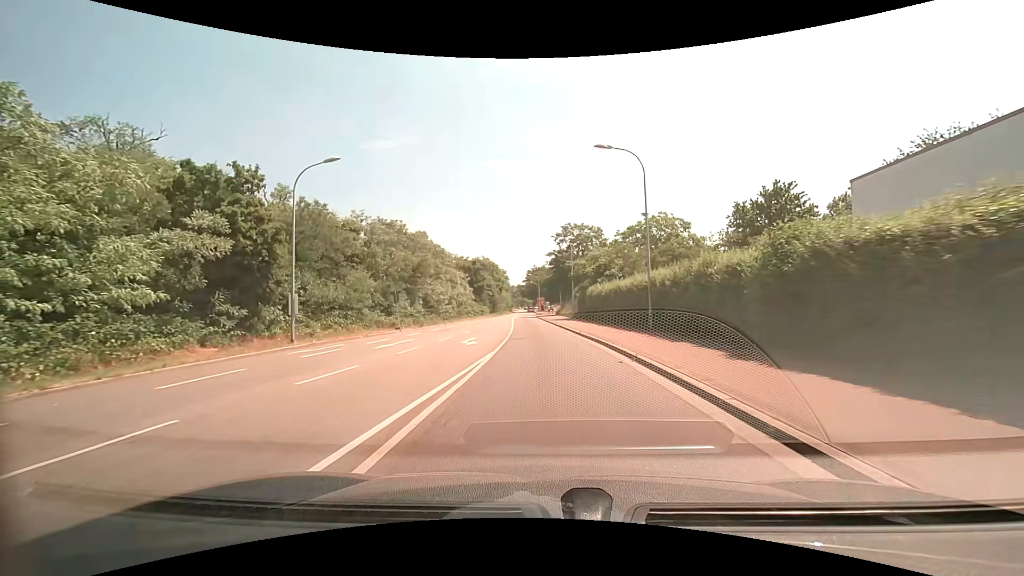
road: secondary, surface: asphalt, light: Day
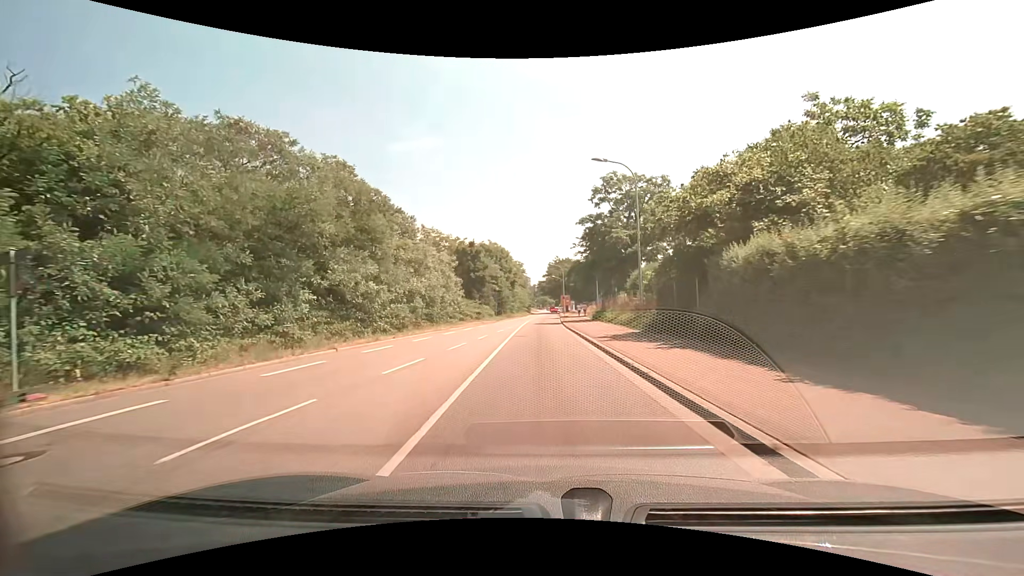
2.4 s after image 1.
(-0.6, +28.9) m; -3°
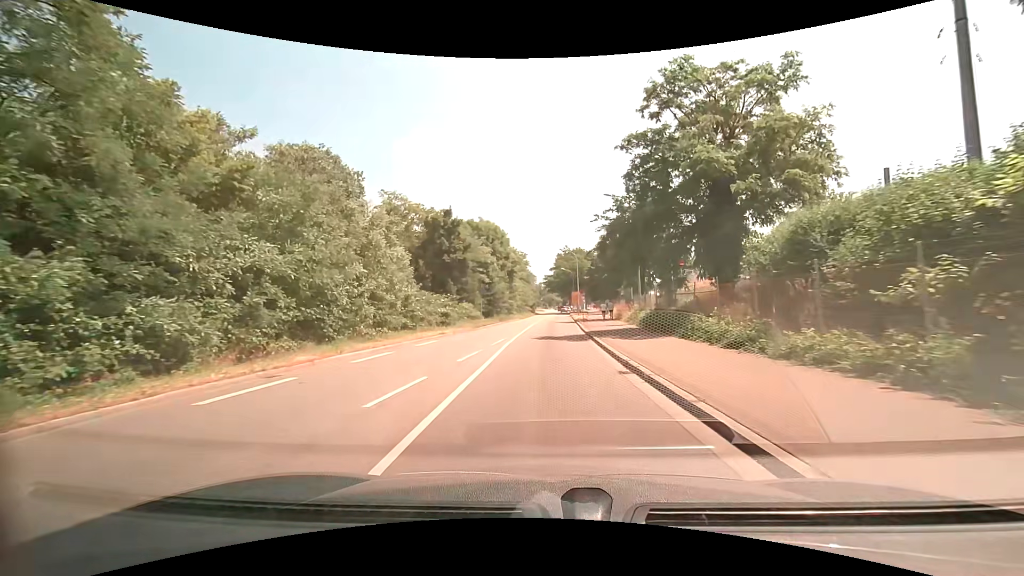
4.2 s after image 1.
(-0.1, +21.8) m; -1°
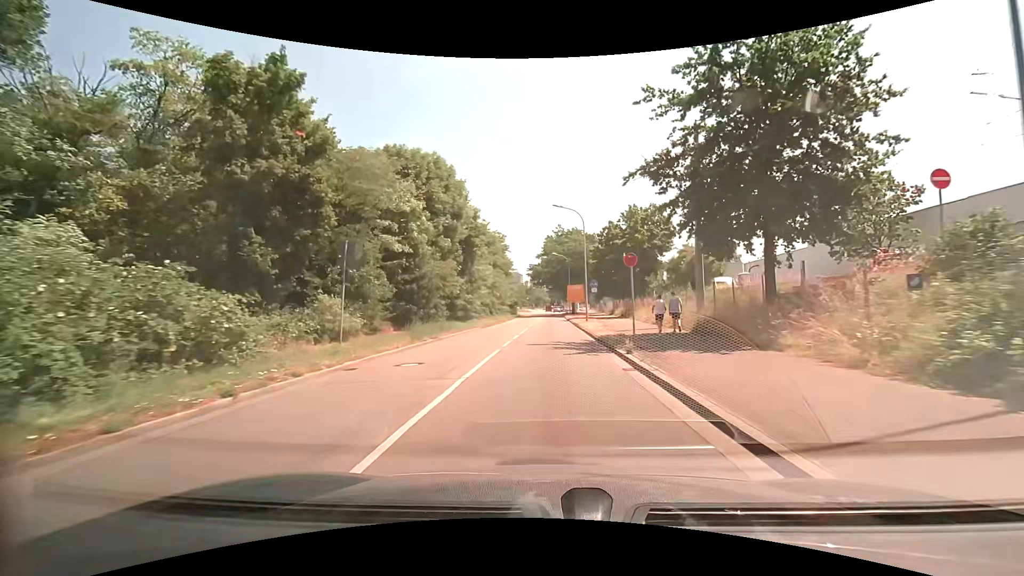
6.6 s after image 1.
(+0.3, +29.3) m; +1°
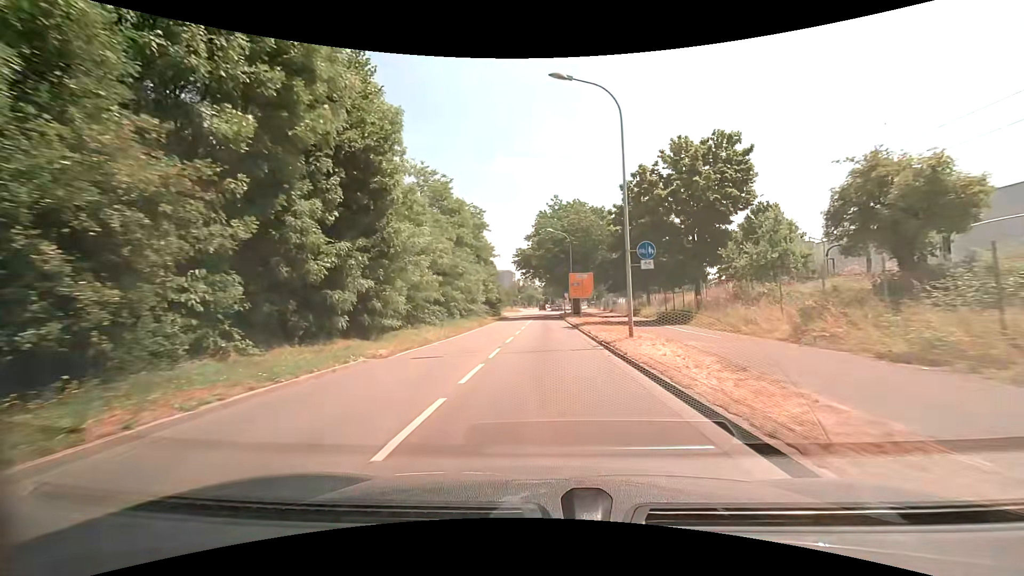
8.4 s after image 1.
(+0.2, +21.9) m; +1°
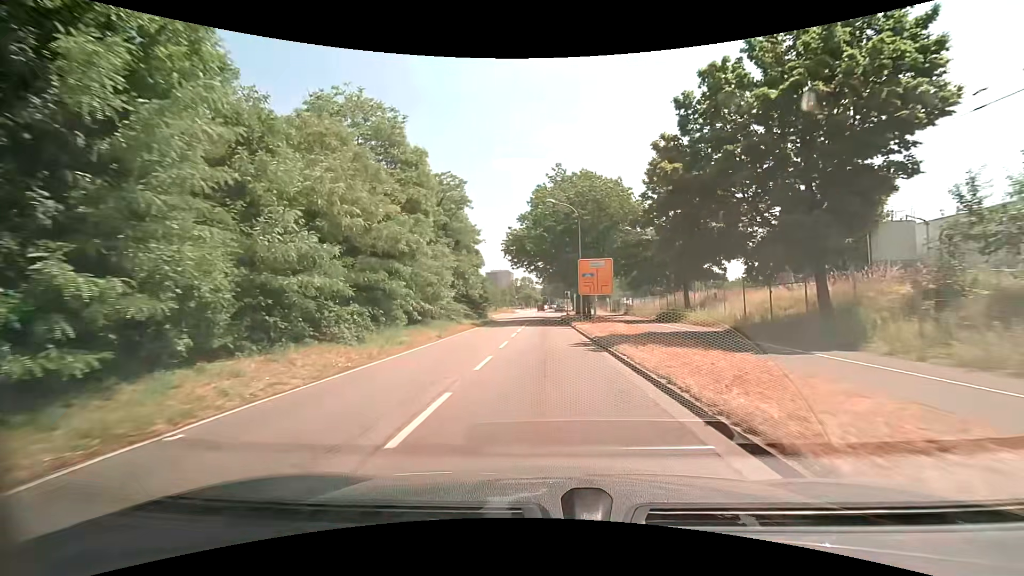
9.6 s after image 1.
(0.0, +14.6) m; 0°
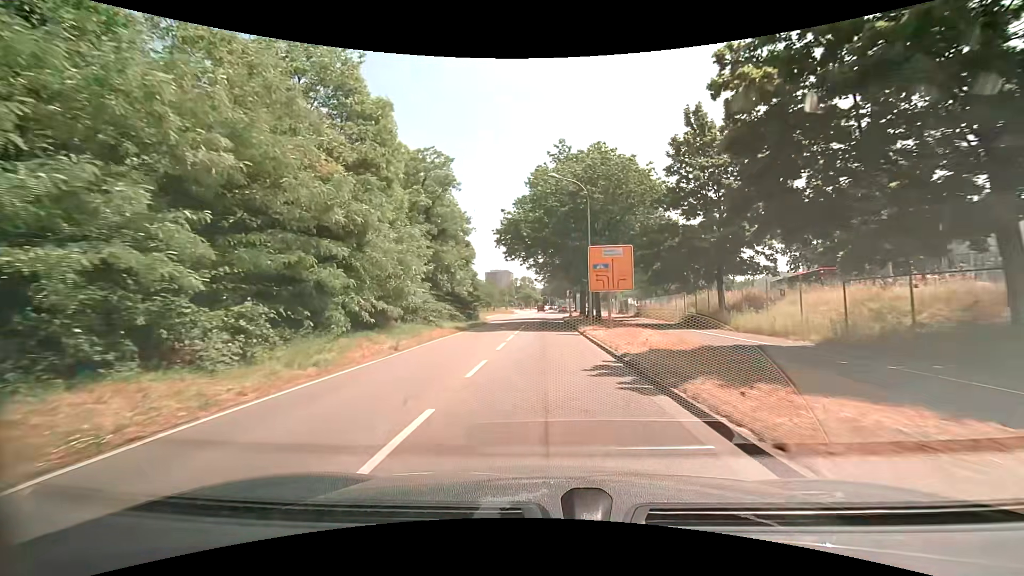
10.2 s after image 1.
(0.0, +7.3) m; 0°
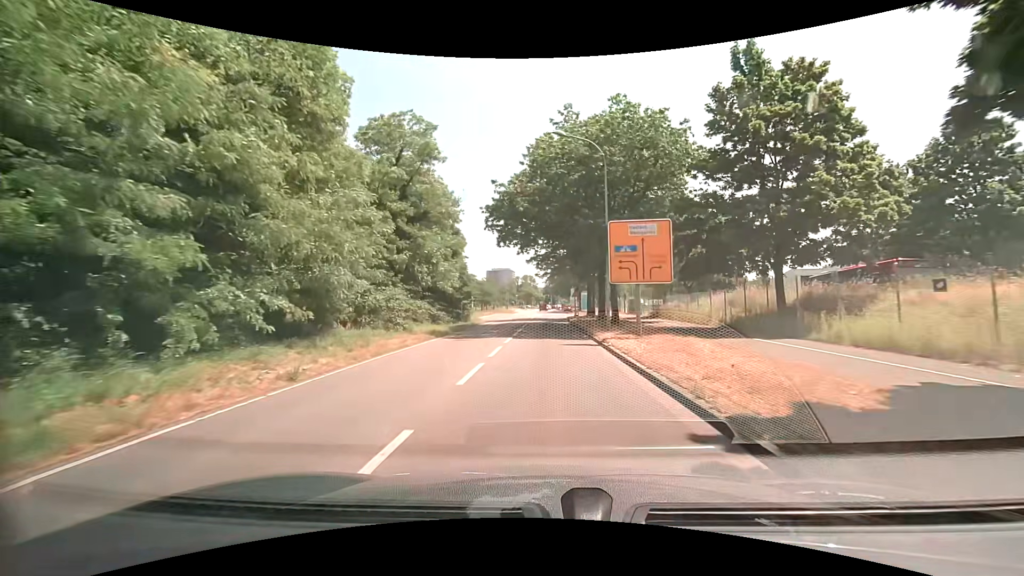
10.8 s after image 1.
(-0.1, +7.3) m; -1°
(0, +10) (0, +20) (0, +30) (0, +40) (0, +50) (0, +60) (0, +70) (0, +80) (0, +90) (0, +100) m
